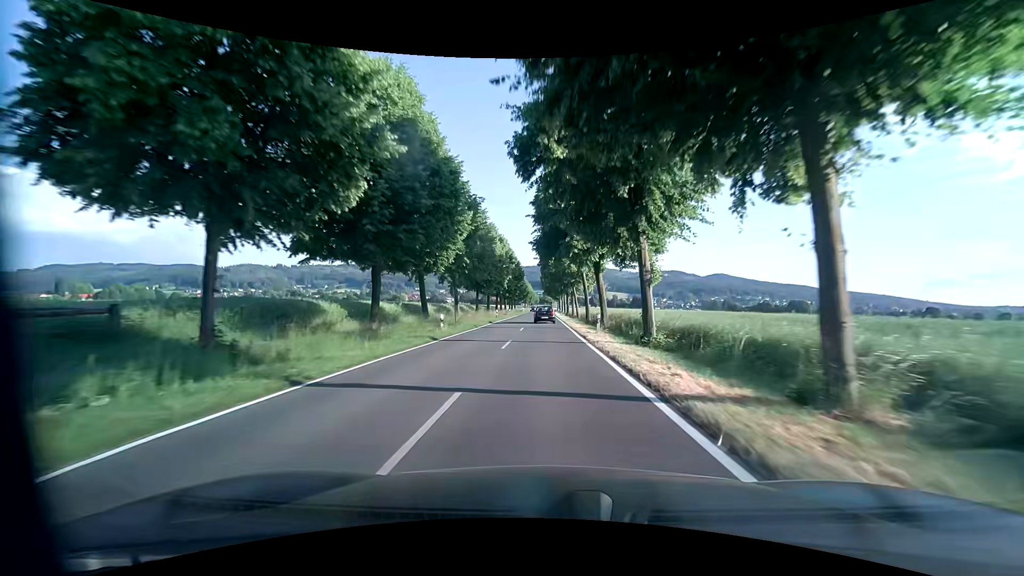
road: tertiary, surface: asphalt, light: Day
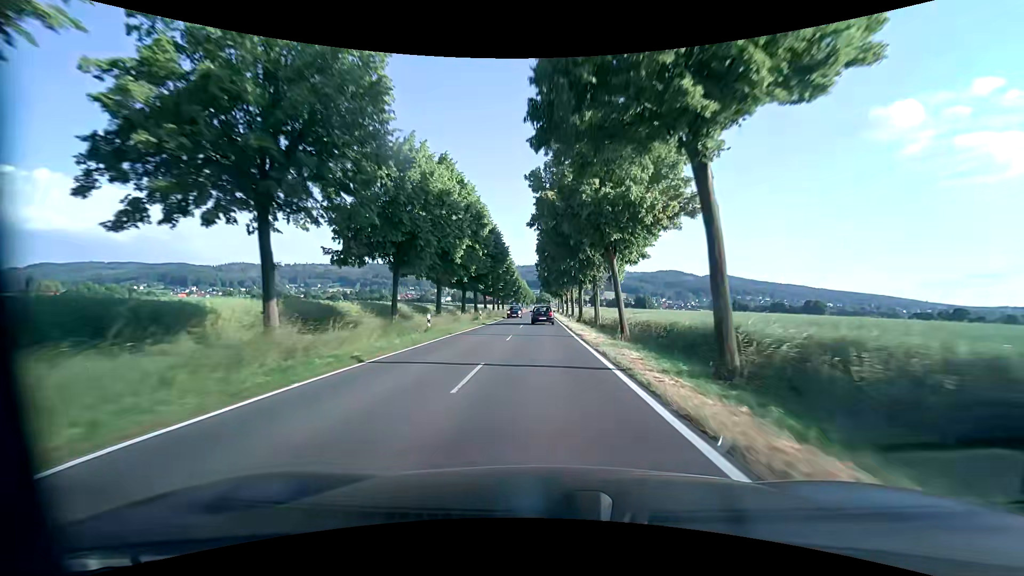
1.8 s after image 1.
(-0.2, +32.1) m; 0°
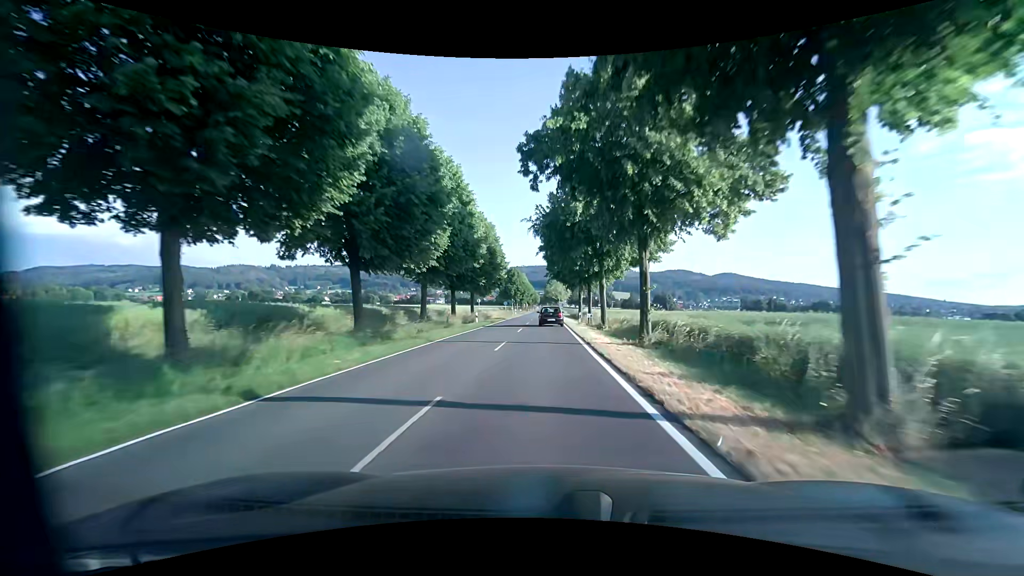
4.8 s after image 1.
(-0.1, +52.3) m; 0°
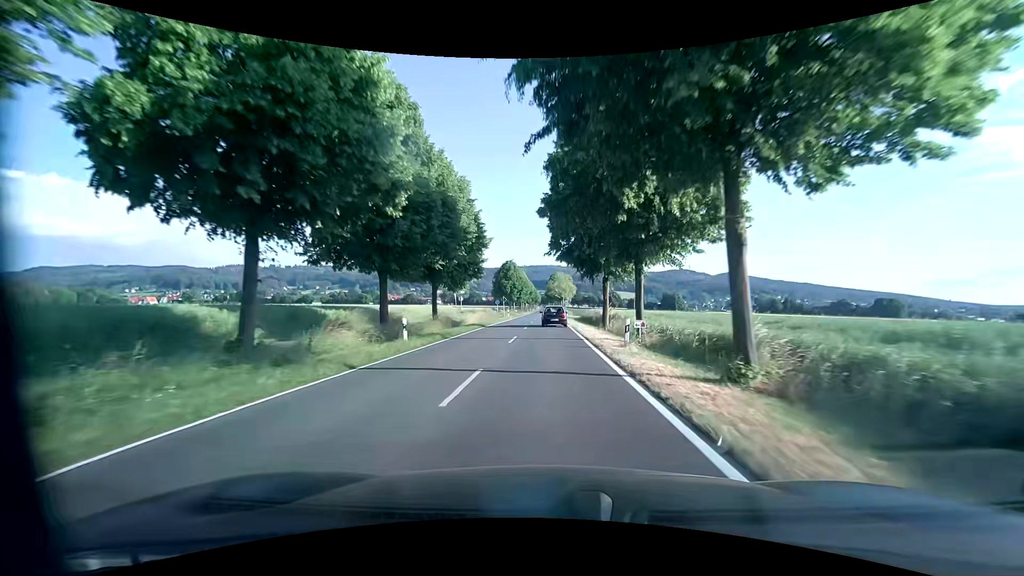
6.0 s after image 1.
(-0.2, +20.6) m; -1°
(0, +10) (0, +20) (0, +30) (0, +40) (0, +50) (0, +60) (0, +70) (0, +80) (0, +90) (+1, +100) m
